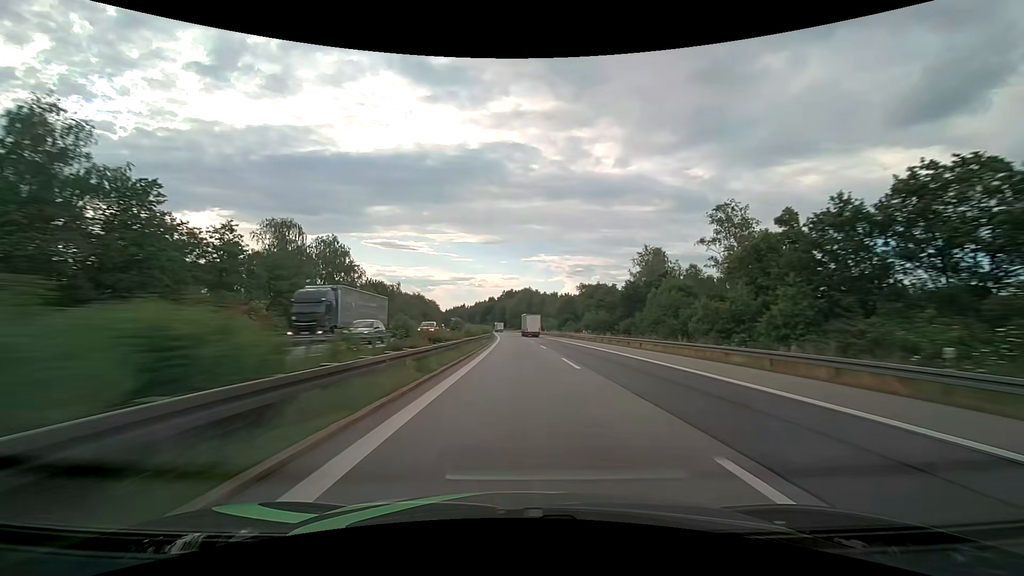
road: motorway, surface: asphalt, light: Day
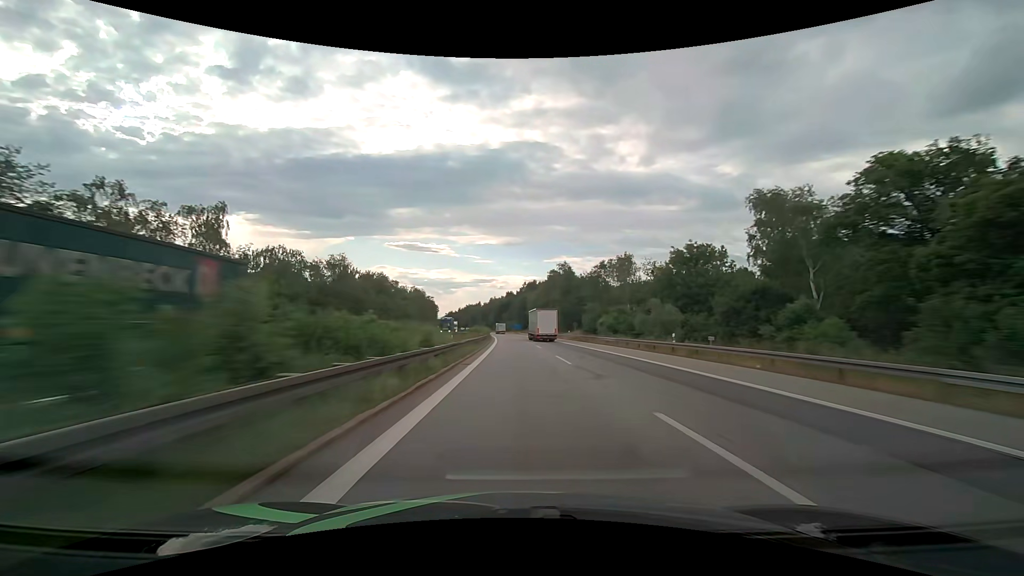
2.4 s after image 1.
(-1.6, +88.1) m; -2°
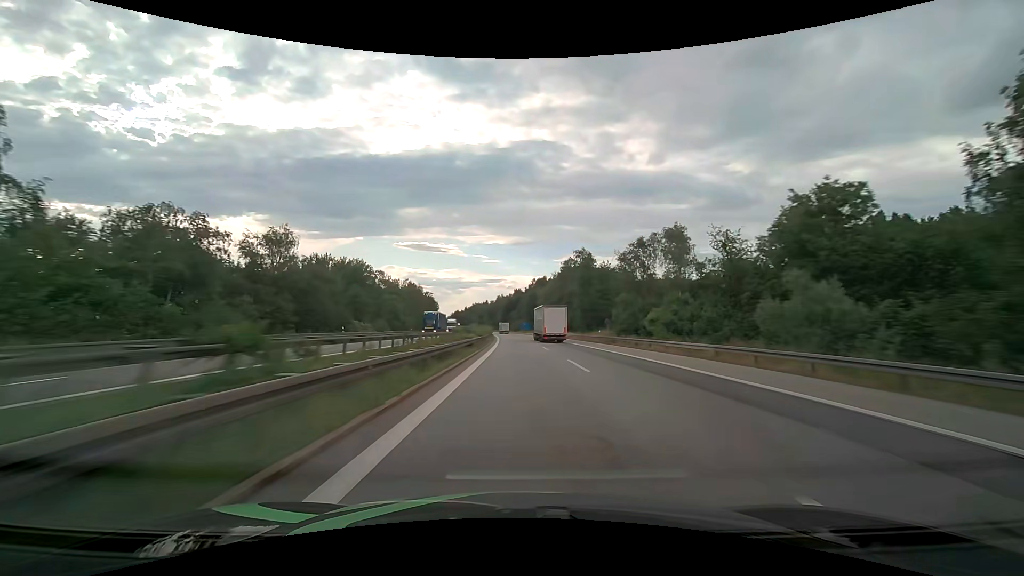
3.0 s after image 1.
(-0.1, +22.3) m; -1°
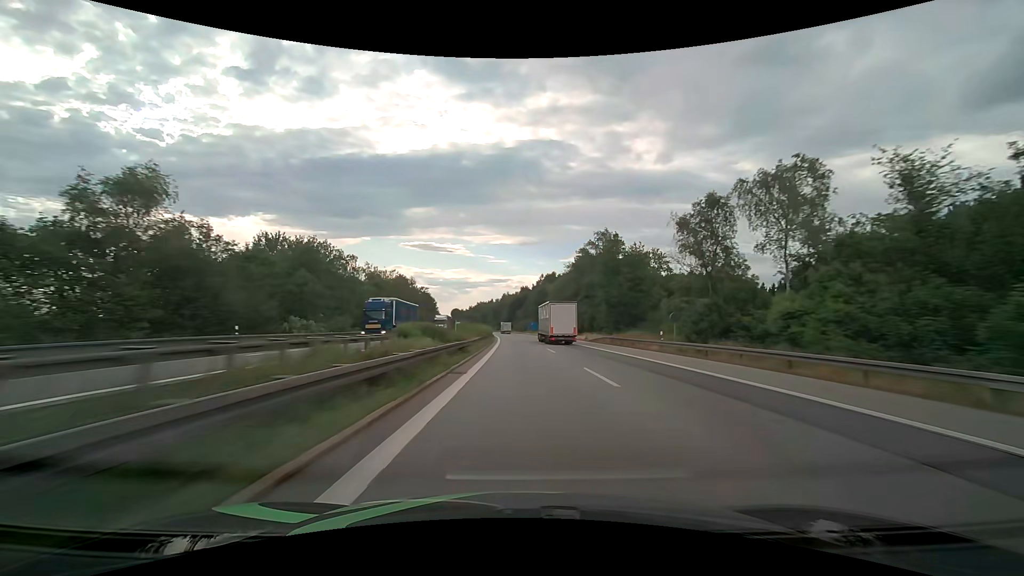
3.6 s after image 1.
(-0.2, +22.4) m; -1°
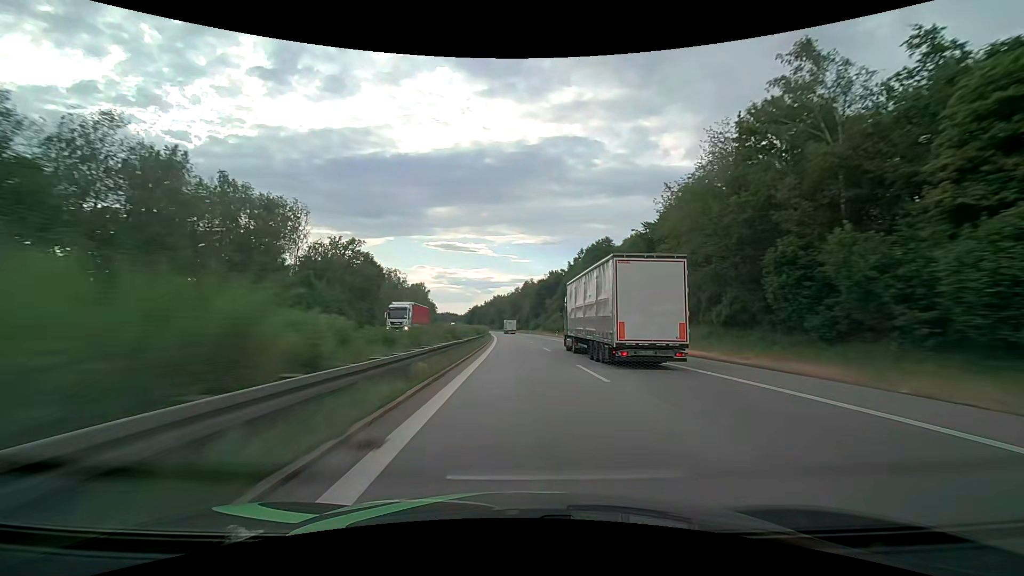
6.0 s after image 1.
(-2.0, +90.3) m; -2°
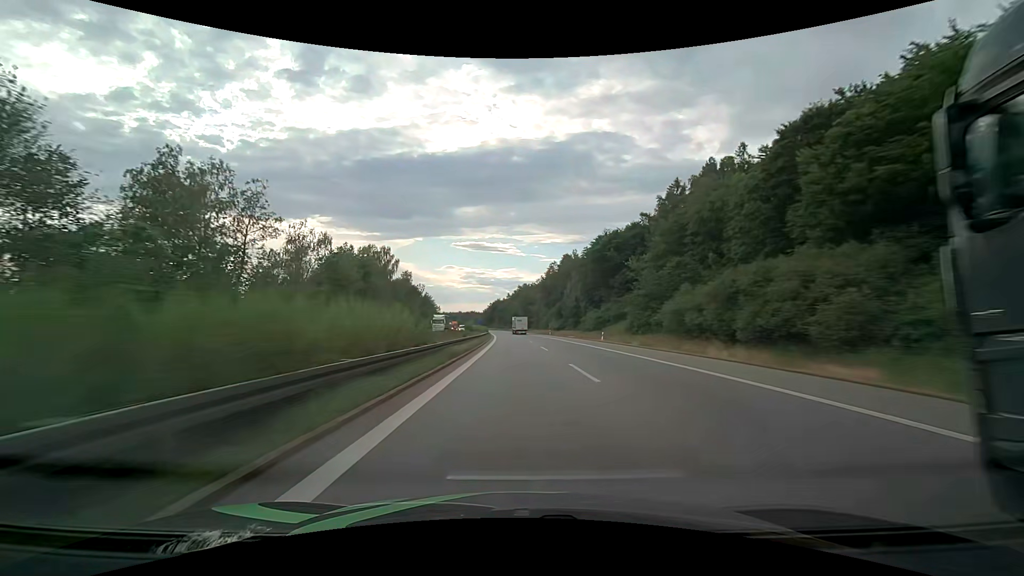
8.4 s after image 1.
(-2.4, +91.3) m; -3°
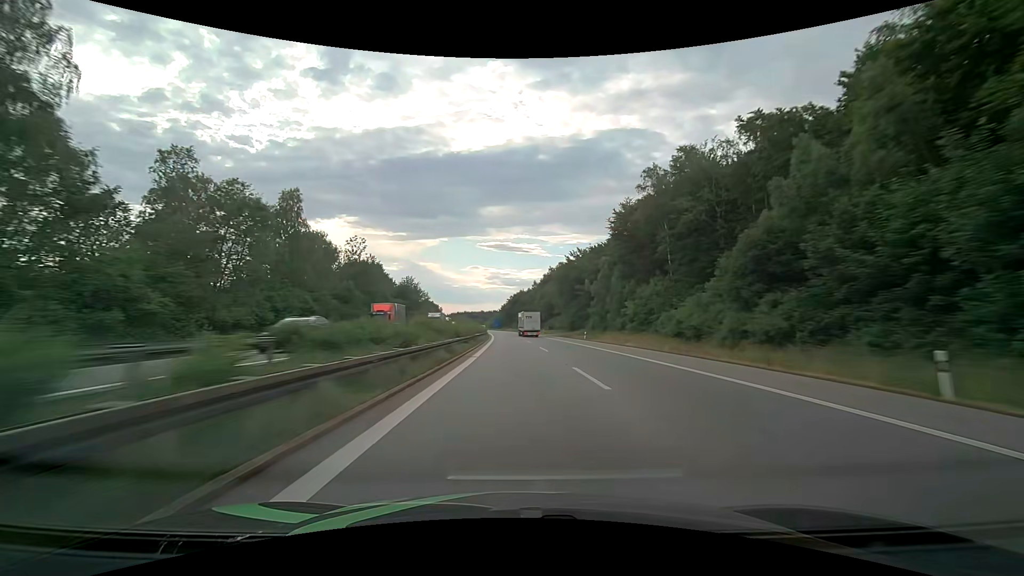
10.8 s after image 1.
(-2.7, +91.8) m; -3°
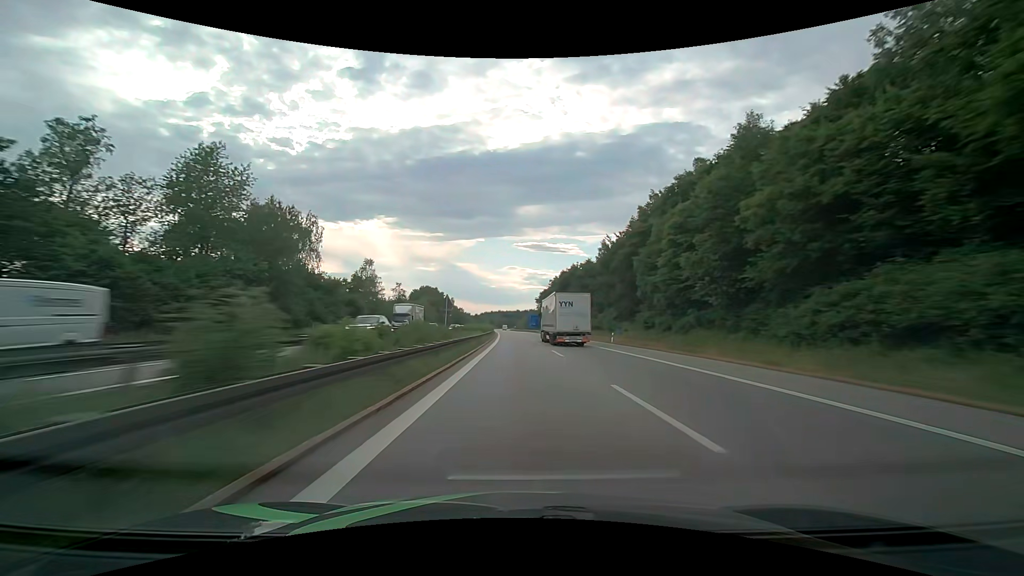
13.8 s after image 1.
(-4.3, +114.9) m; -4°
(0, +10) (0, +20) (0, +30) (0, +40) (-1, +50) (-1, +60) (-1, +70) (-1, +80) (-2, +90) (-2, +100) m
